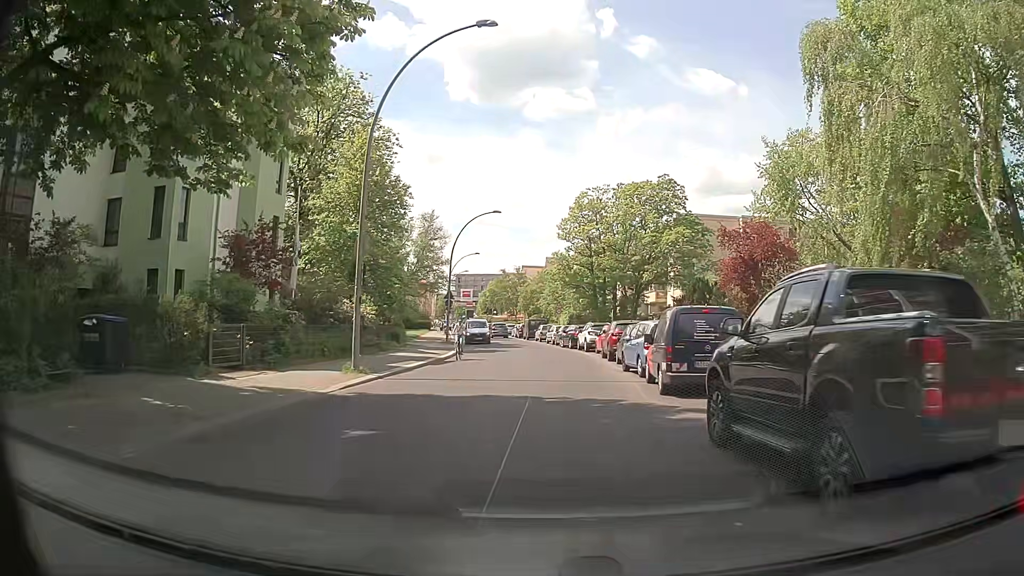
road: residential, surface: asphalt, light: Day
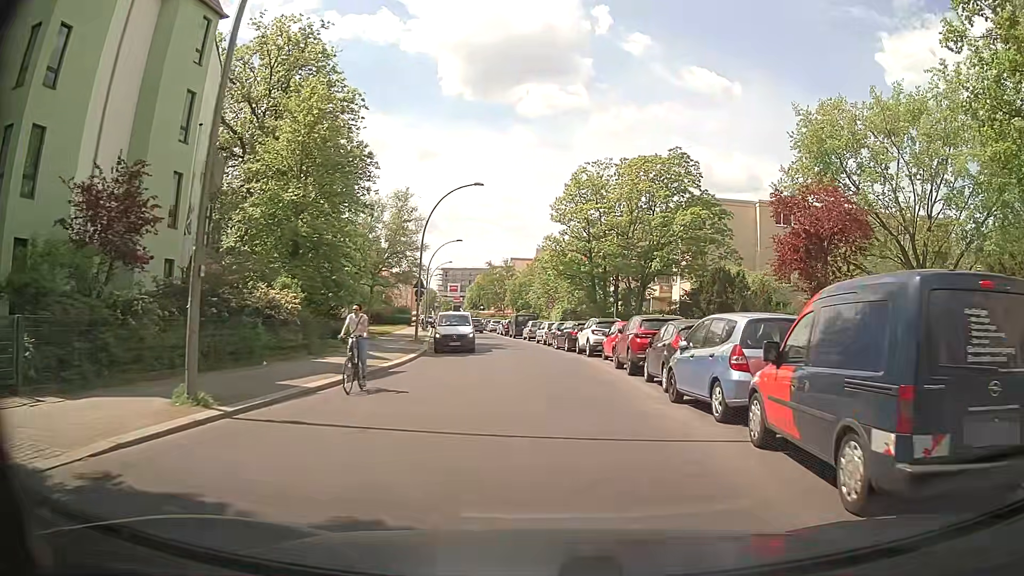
(+0.1, +8.9) m; +1°
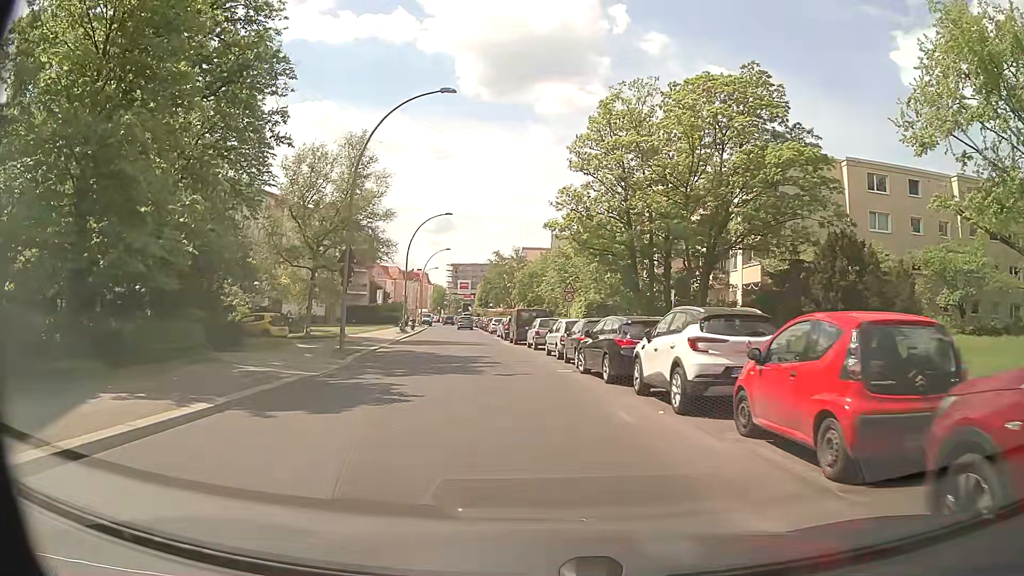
(+0.2, +17.8) m; -1°
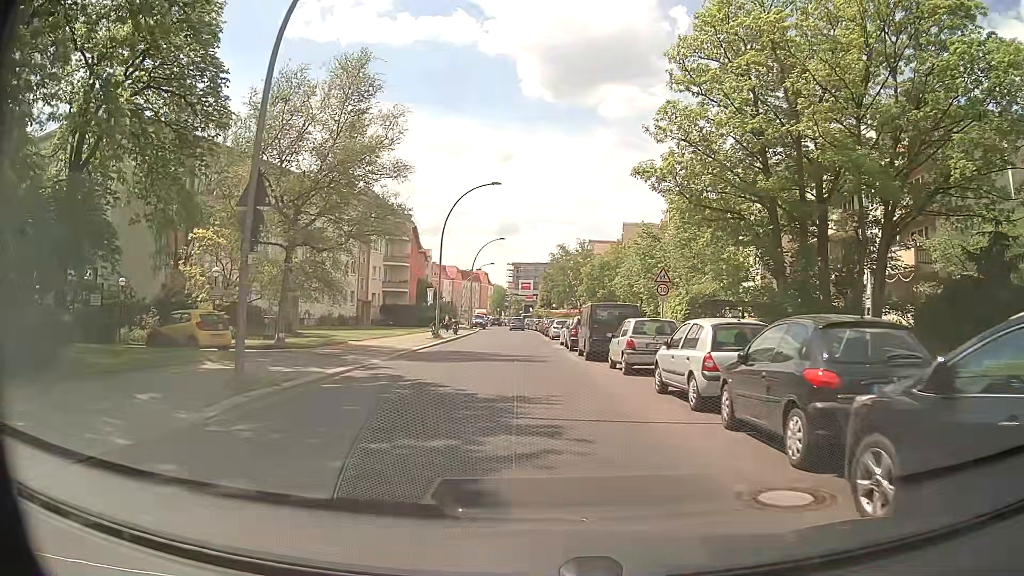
(-0.6, +13.3) m; -5°
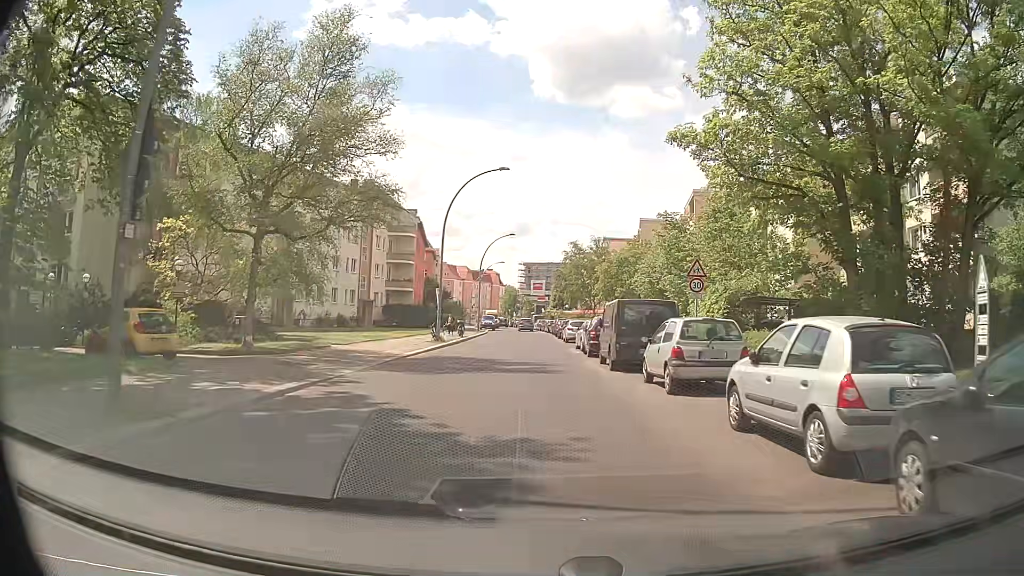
(0.0, +4.5) m; -2°
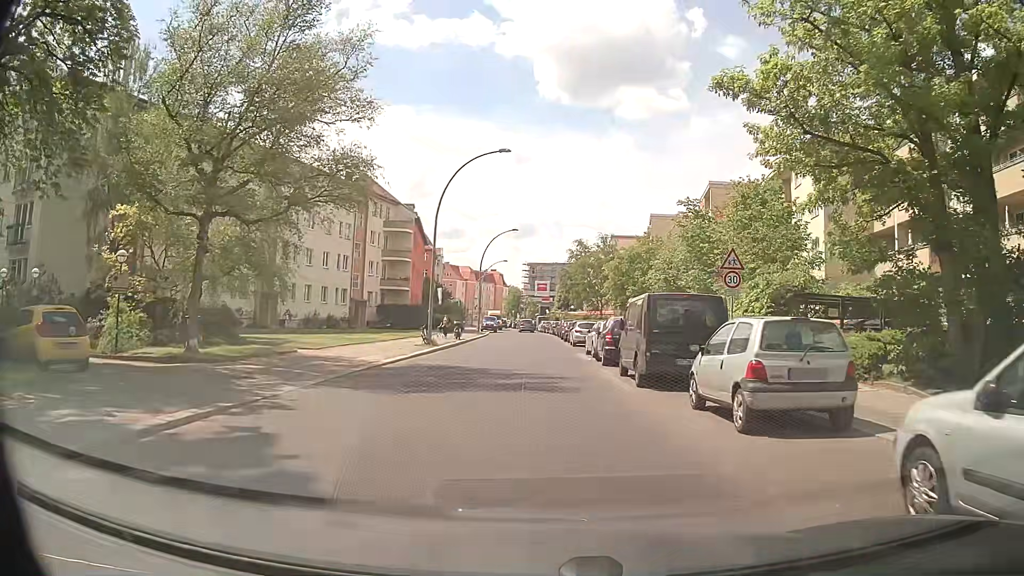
(0.0, +4.5) m; 0°
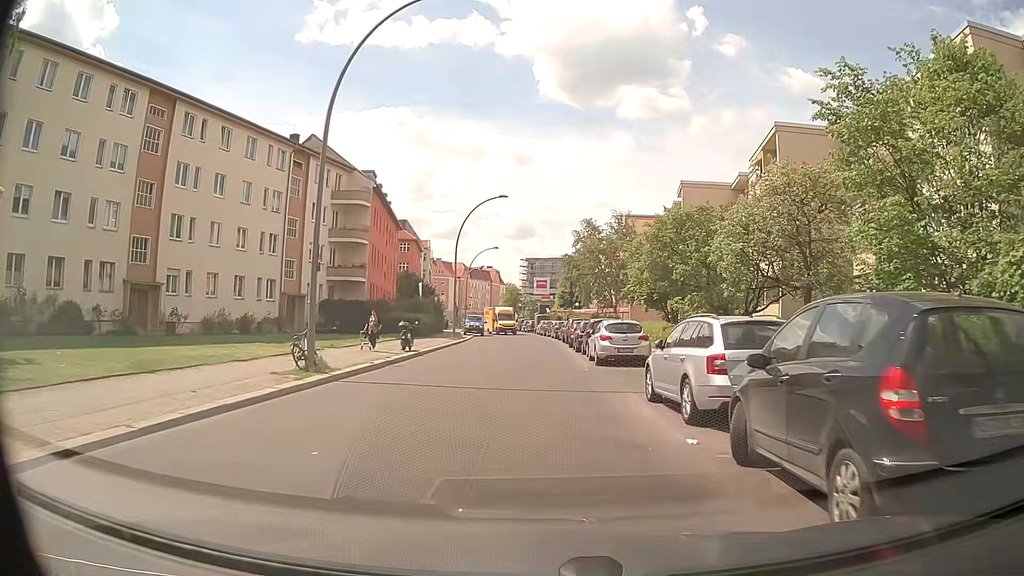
(+0.1, +17.7) m; 0°
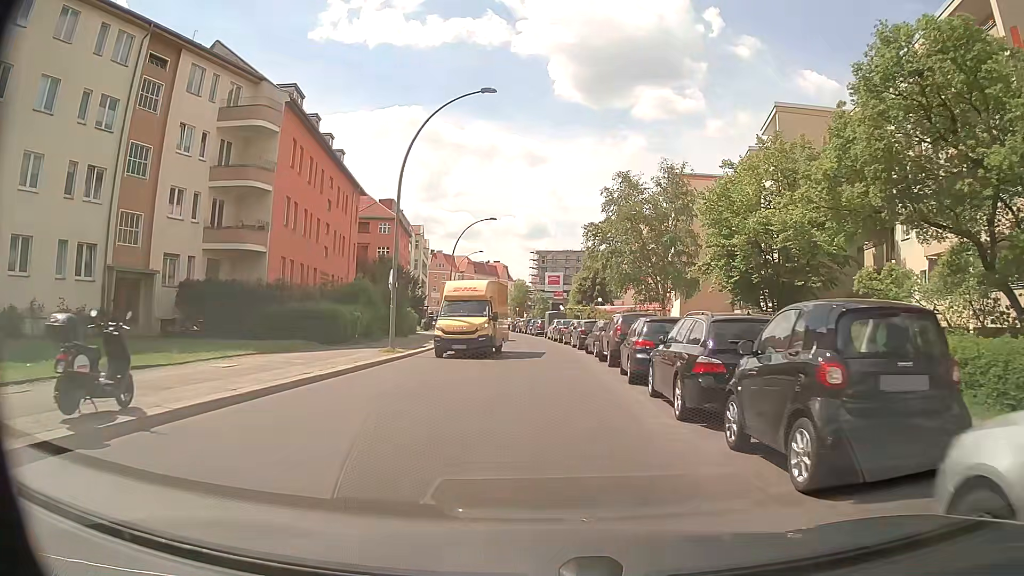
(-0.1, +22.3) m; -1°
(0, +10) (0, +20) (0, +30) (-1, +40) (-1, +50) (-2, +60) (-3, +70) (-4, +80) (-5, +90) (-6, +100) m
